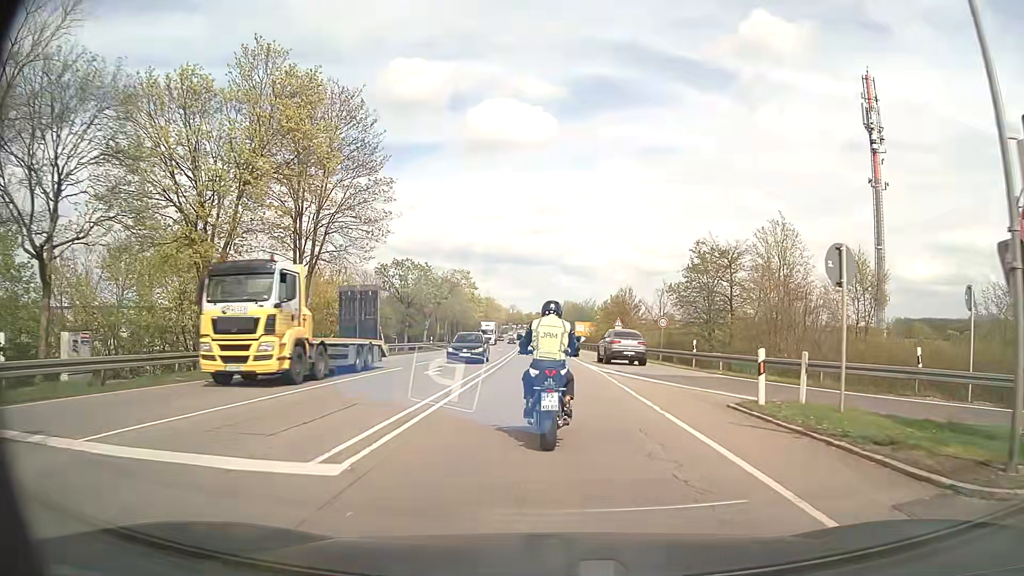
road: secondary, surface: asphalt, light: Day
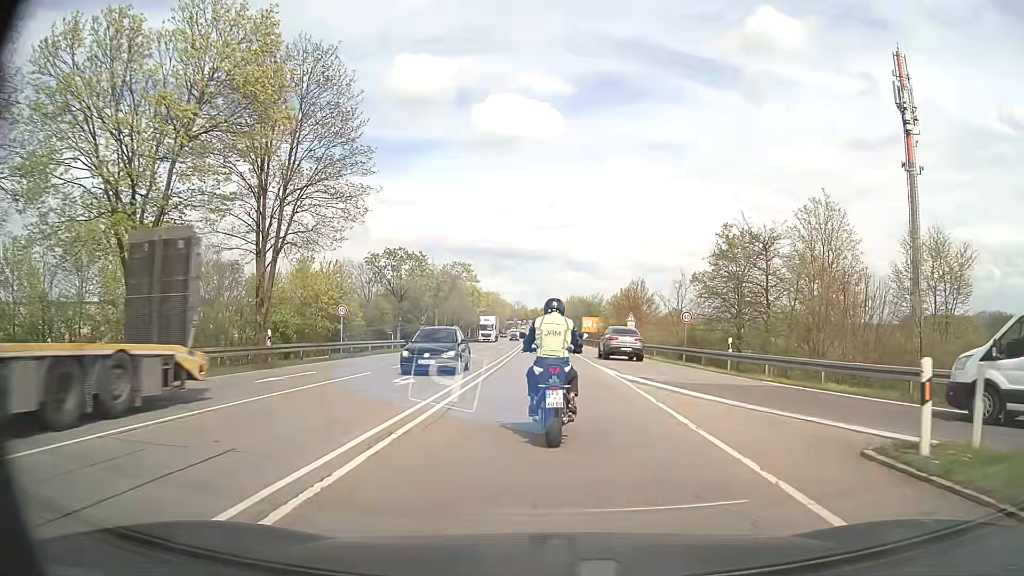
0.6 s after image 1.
(0.0, +5.5) m; 0°
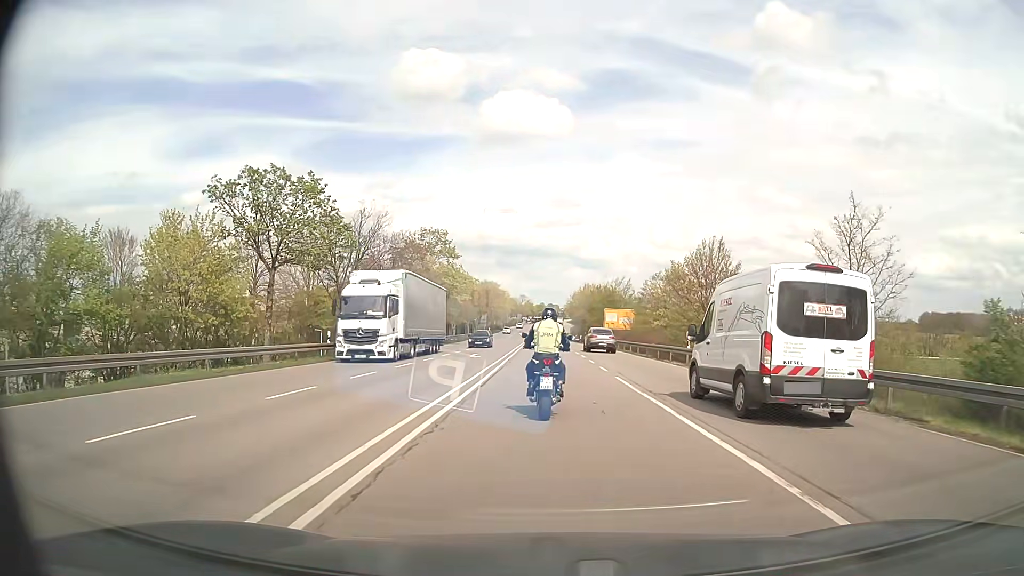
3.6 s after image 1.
(-0.3, +30.0) m; -1°
